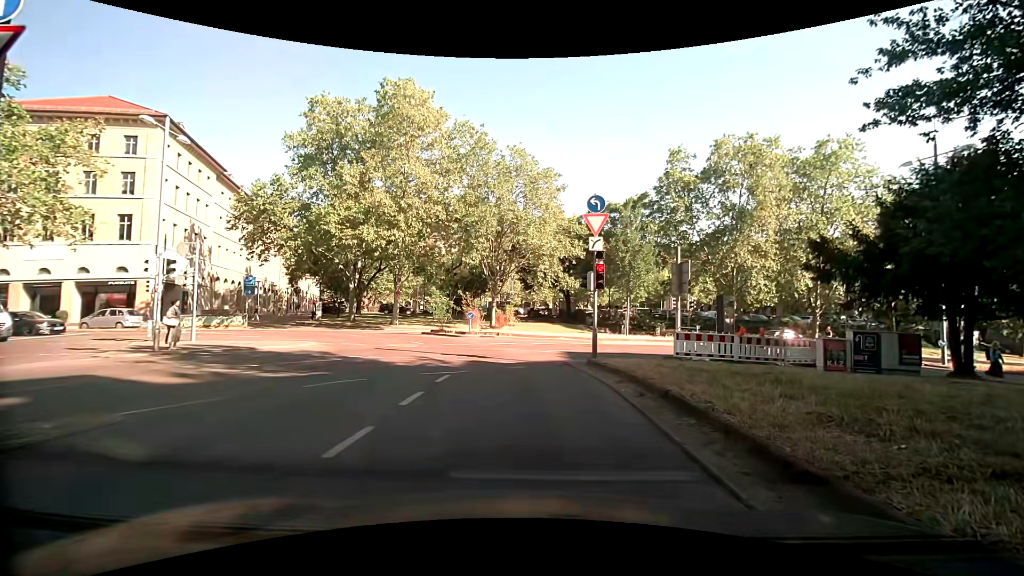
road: secondary_link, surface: asphalt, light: Day
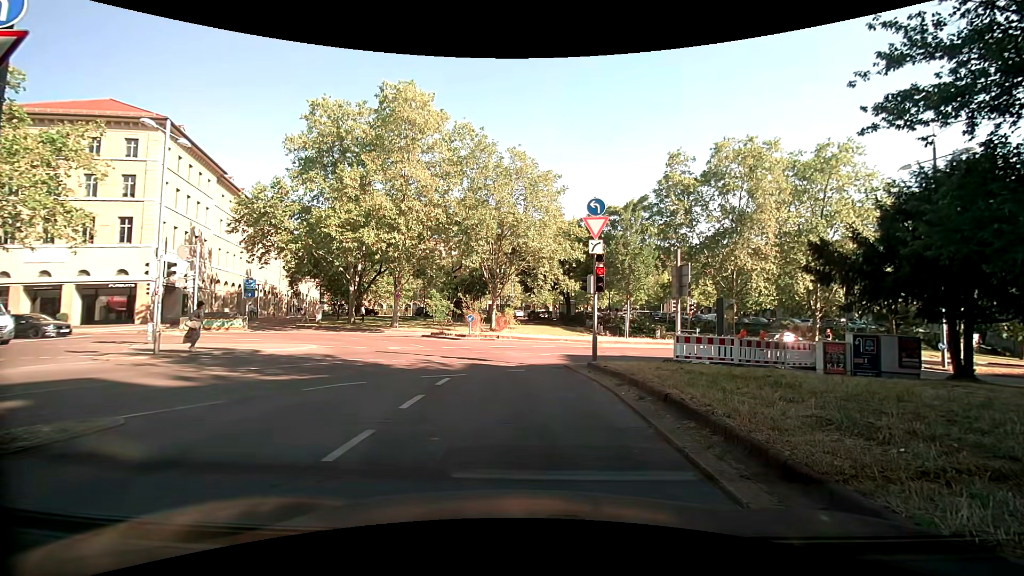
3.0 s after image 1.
(0.0, +0.1) m; 0°
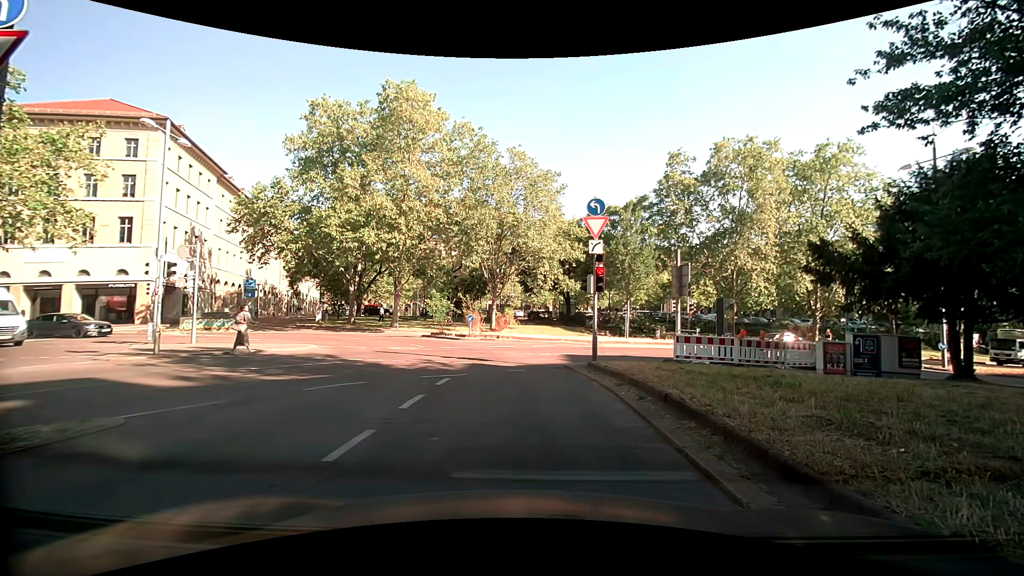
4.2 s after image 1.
(0.0, 0.0) m; 0°
